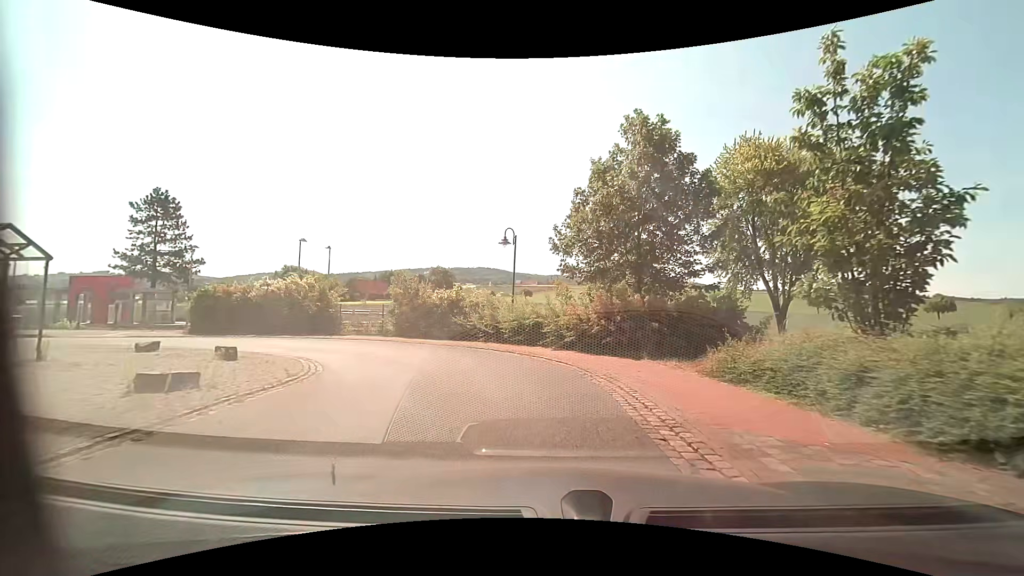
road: residential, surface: asphalt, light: Day
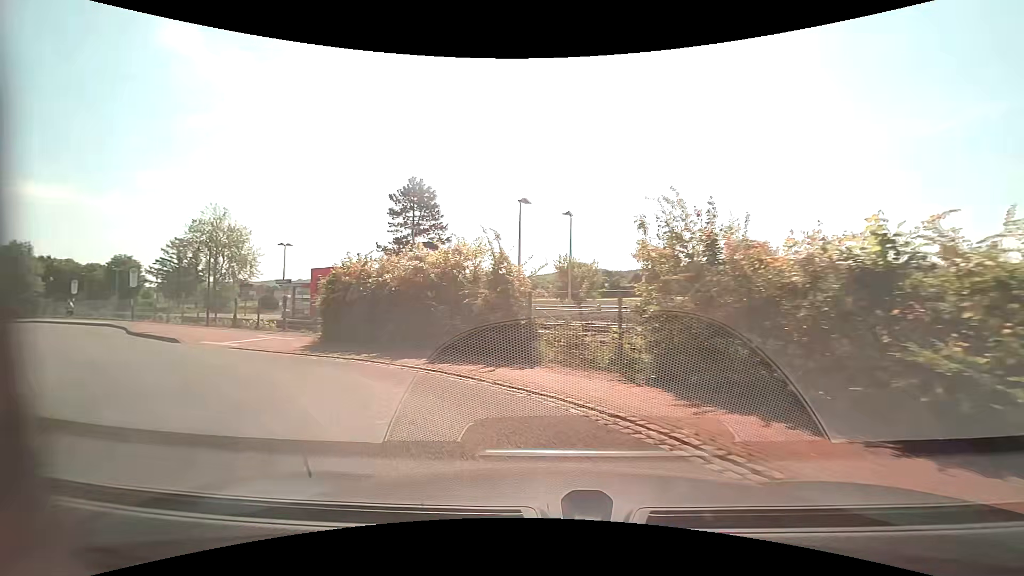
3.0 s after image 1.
(-2.9, +15.6) m; -32°
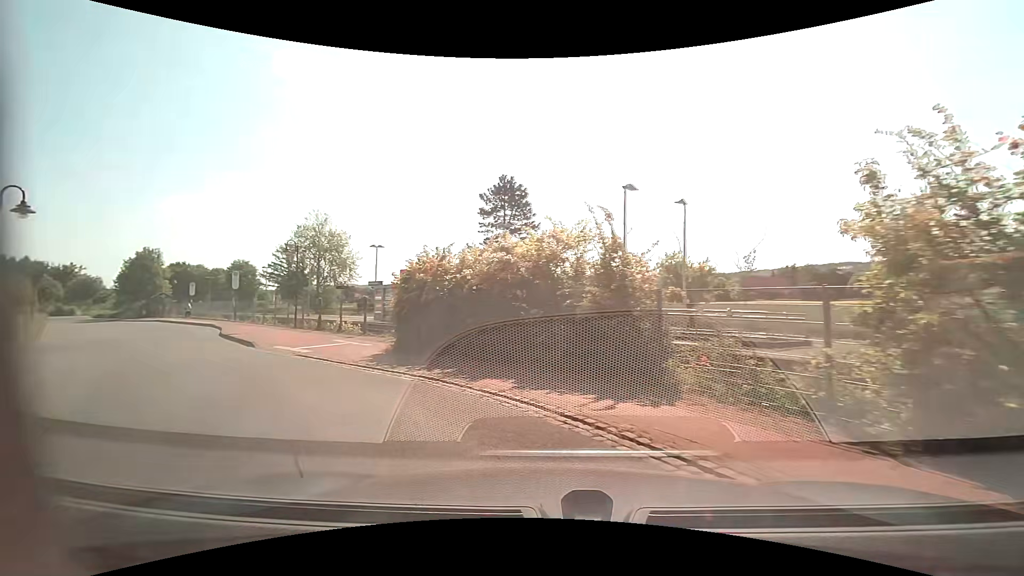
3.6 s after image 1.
(-0.3, +3.0) m; -10°
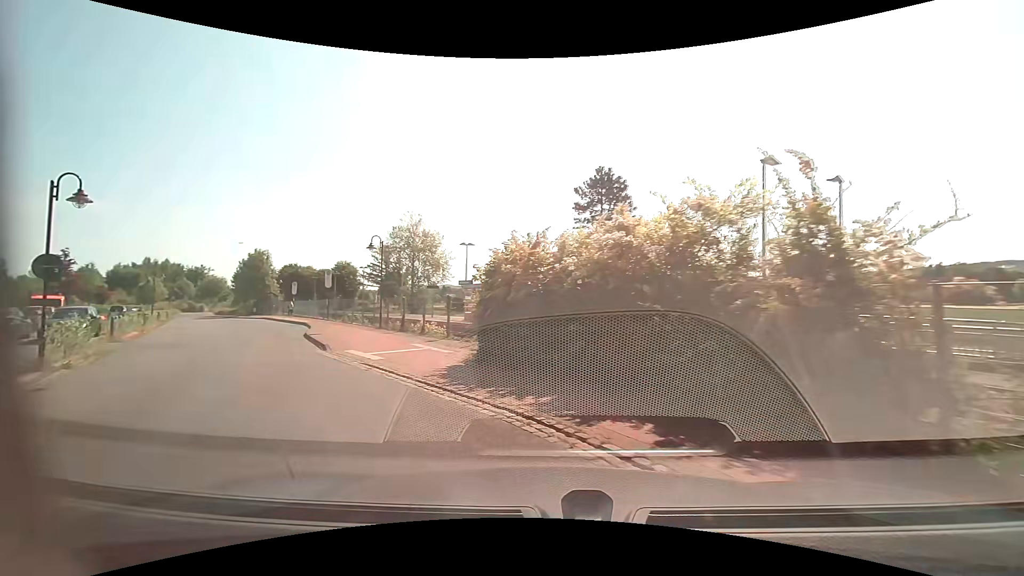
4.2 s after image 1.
(-0.3, +3.0) m; -11°
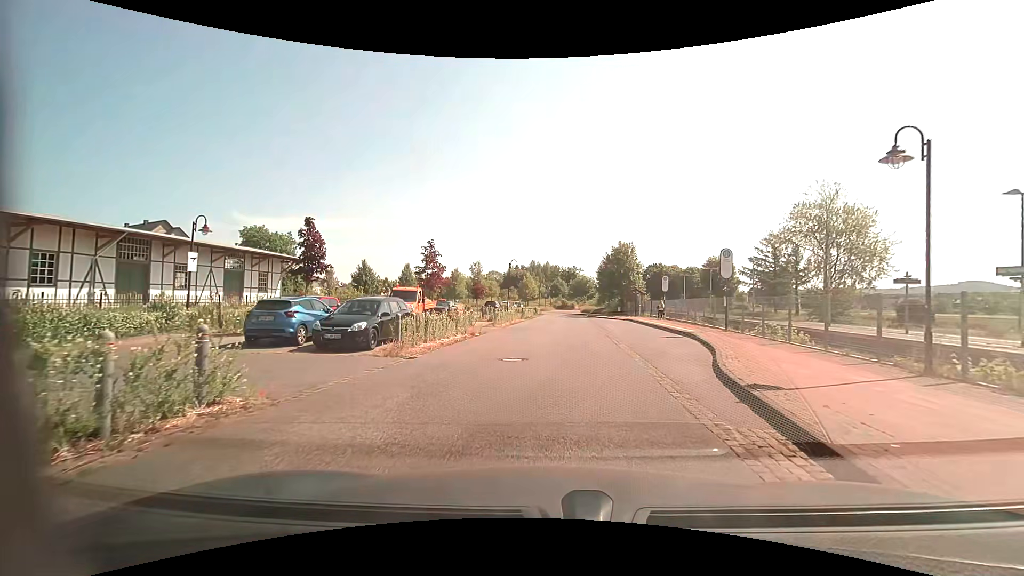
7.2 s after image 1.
(-6.0, +13.2) m; -39°
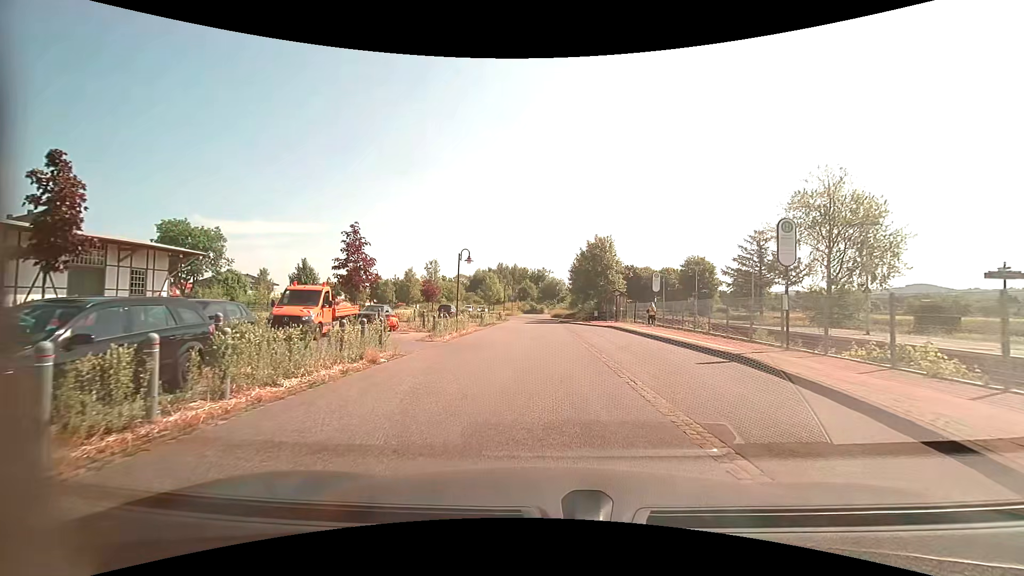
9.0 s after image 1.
(+0.3, +9.0) m; +4°
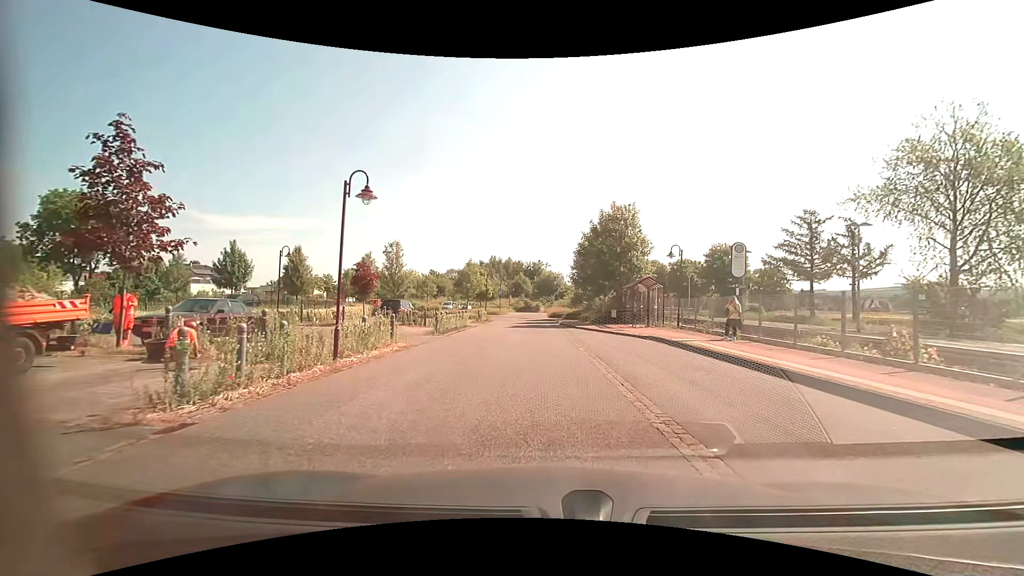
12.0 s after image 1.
(0.0, +15.3) m; 0°
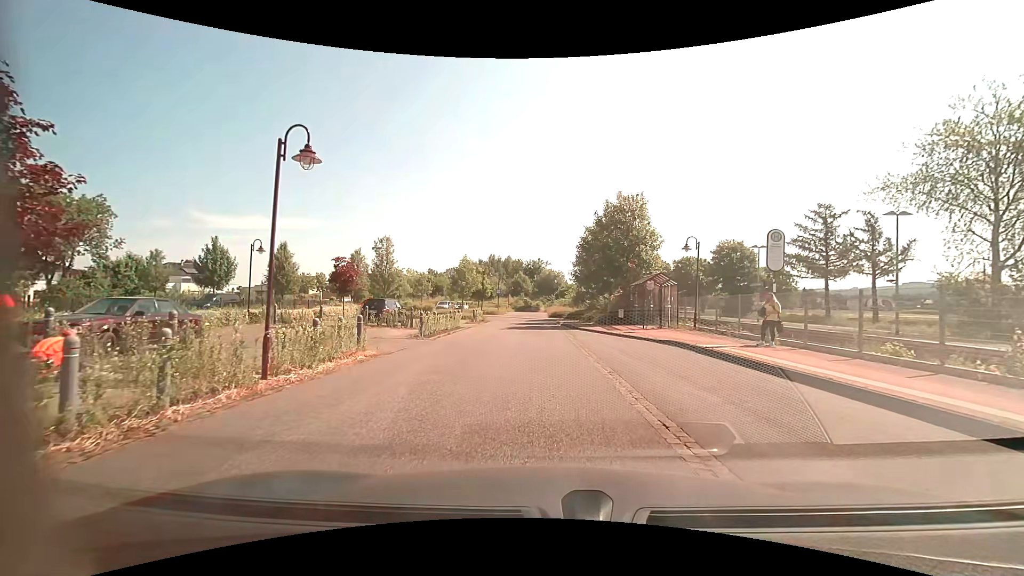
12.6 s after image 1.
(0.0, +3.1) m; 0°
(0, +10) (0, +20) (0, +30) (0, +40) (-2, +50) (-9, +57) (-18, +60) (-28, +59) (-38, +59) (-43, +51) m
